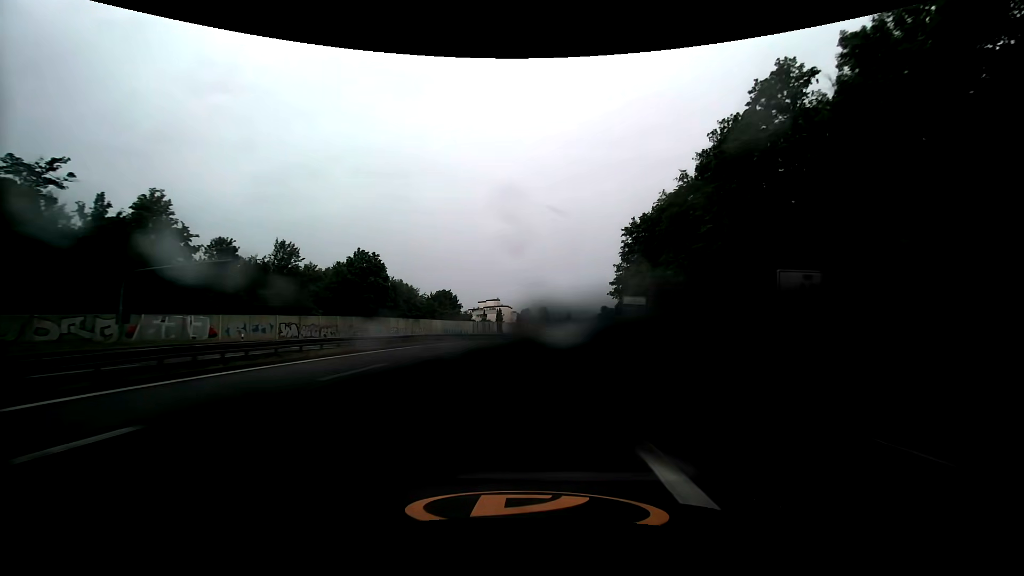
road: trunk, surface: asphalt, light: Day
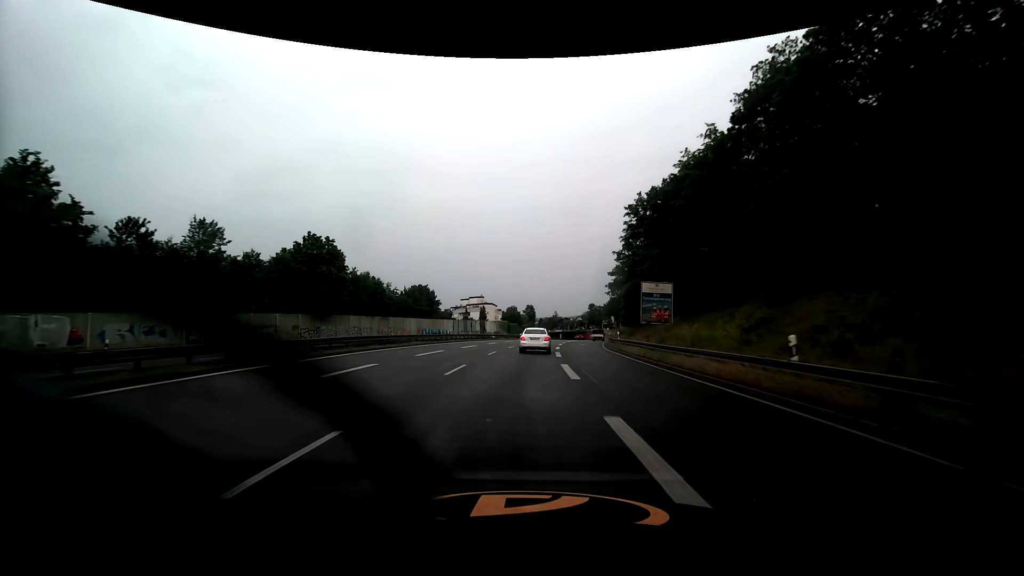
(+0.2, +12.4) m; +2°
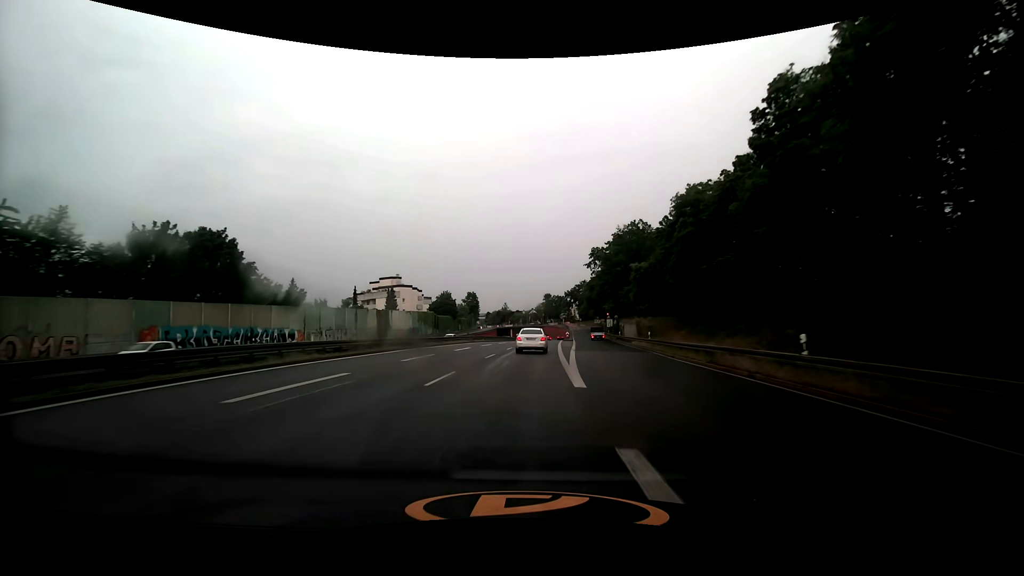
(+3.3, +62.1) m; +6°
(0, +10) (0, +20) (+1, +30) (+1, +40) (+2, +50) (+2, +60) (+3, +70) (+4, +80) (+5, +90) (+6, +100) m
